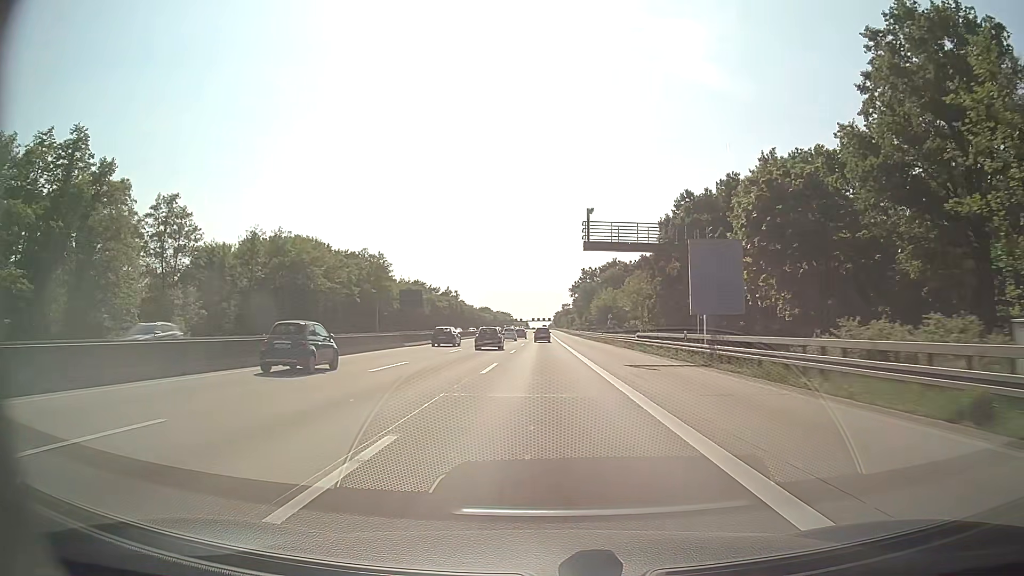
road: motorway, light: Day
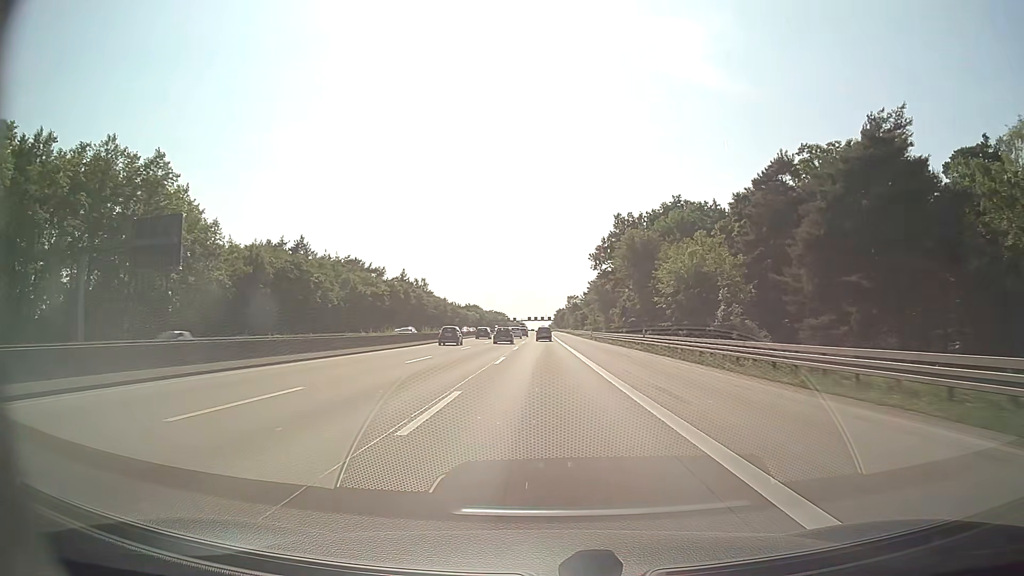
(-0.1, +84.8) m; 0°
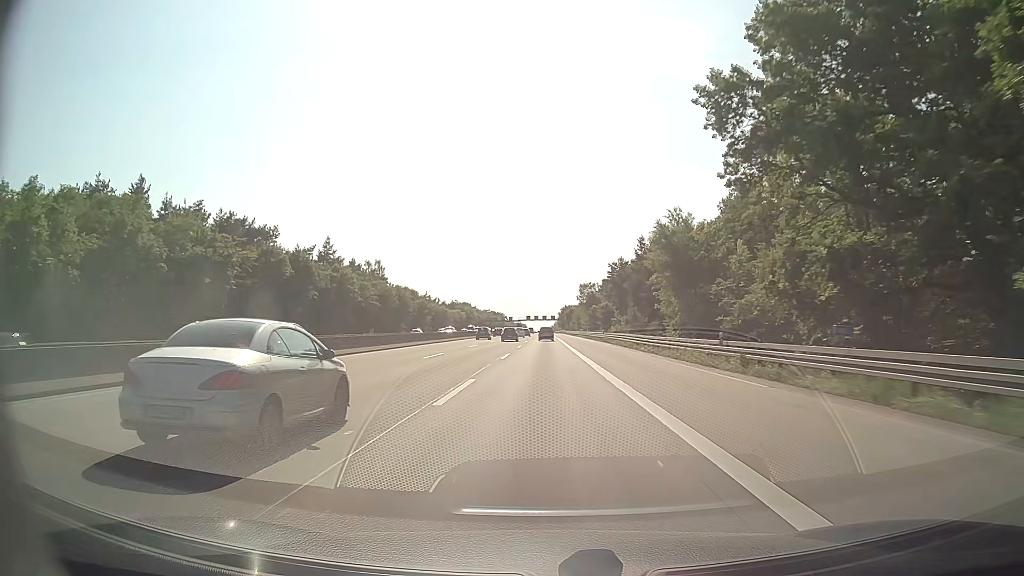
(-0.1, +68.9) m; 0°
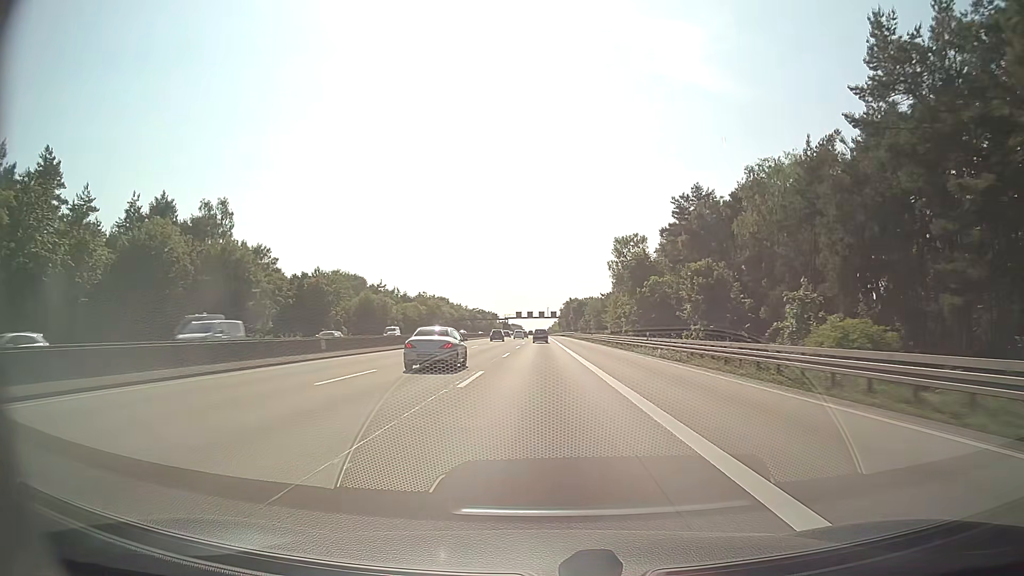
(+0.1, +86.7) m; 0°
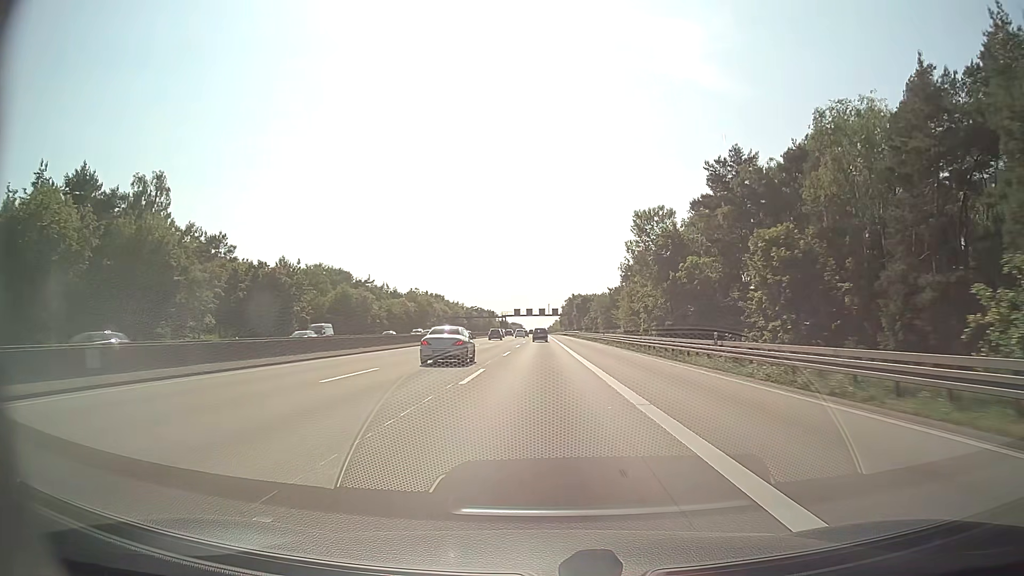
(0.0, +17.4) m; 0°
(0, +10) (0, +20) (0, +30) (0, +40) (0, +50) (0, +60) (0, +70) (0, +80) (0, +90) (0, +100) m
